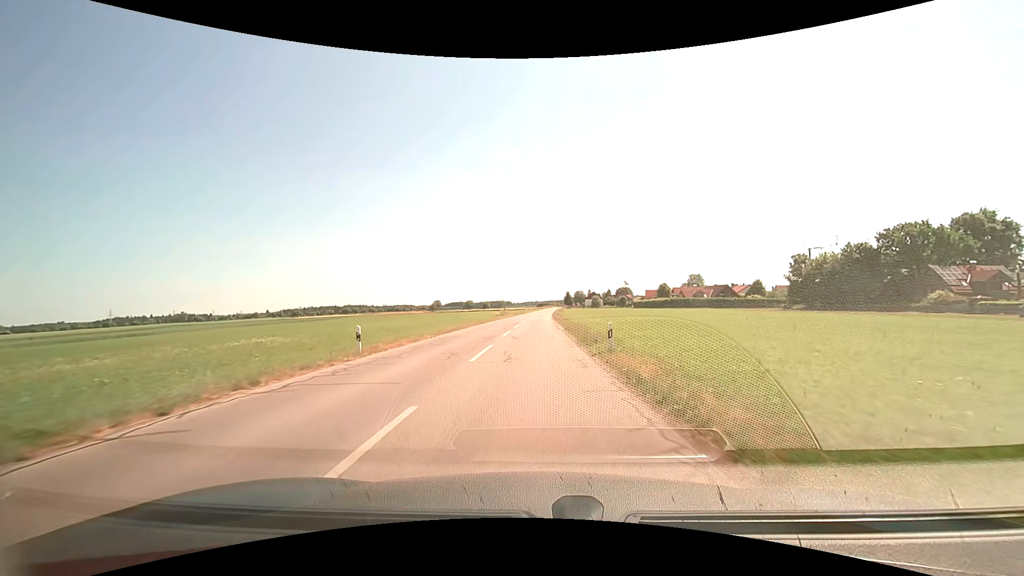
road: tertiary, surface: asphalt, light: Day
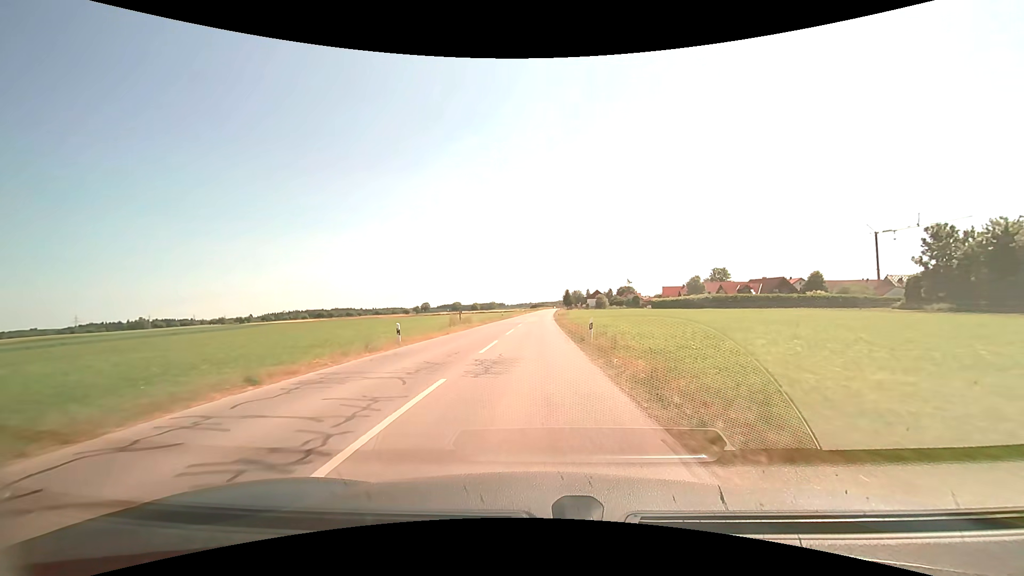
(+0.2, +45.3) m; +1°
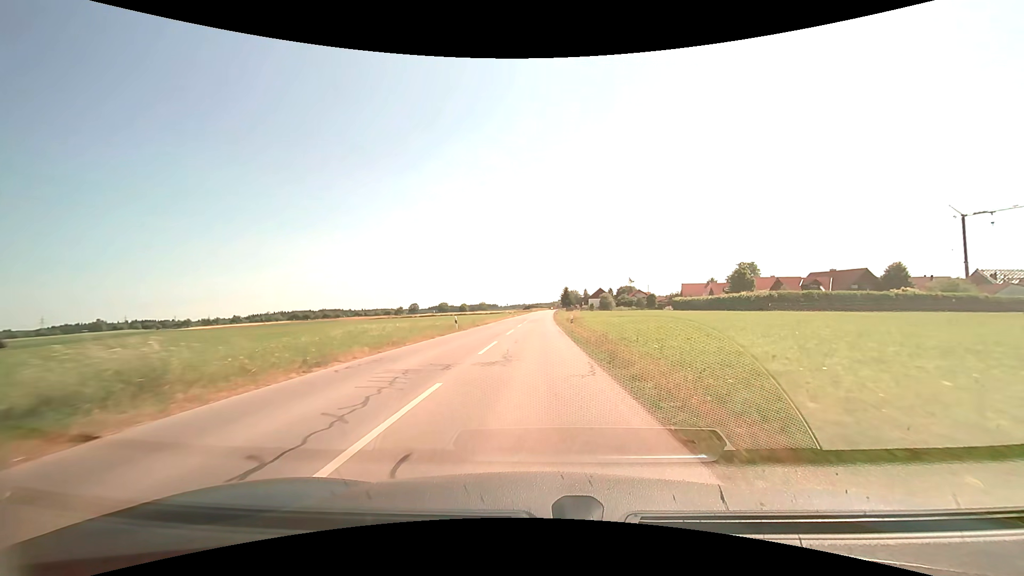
(+0.1, +36.4) m; +1°
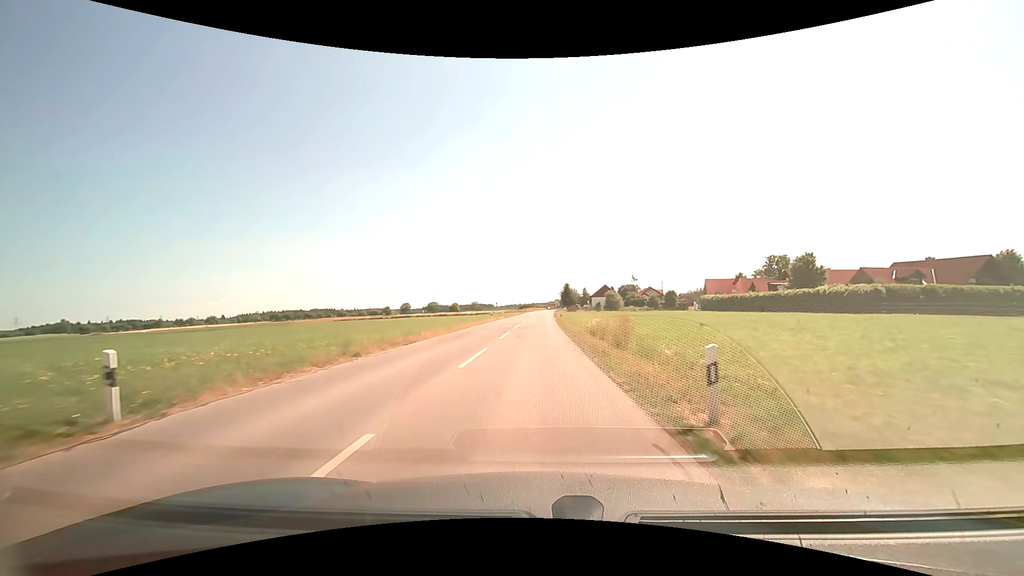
(+0.2, +27.7) m; +1°
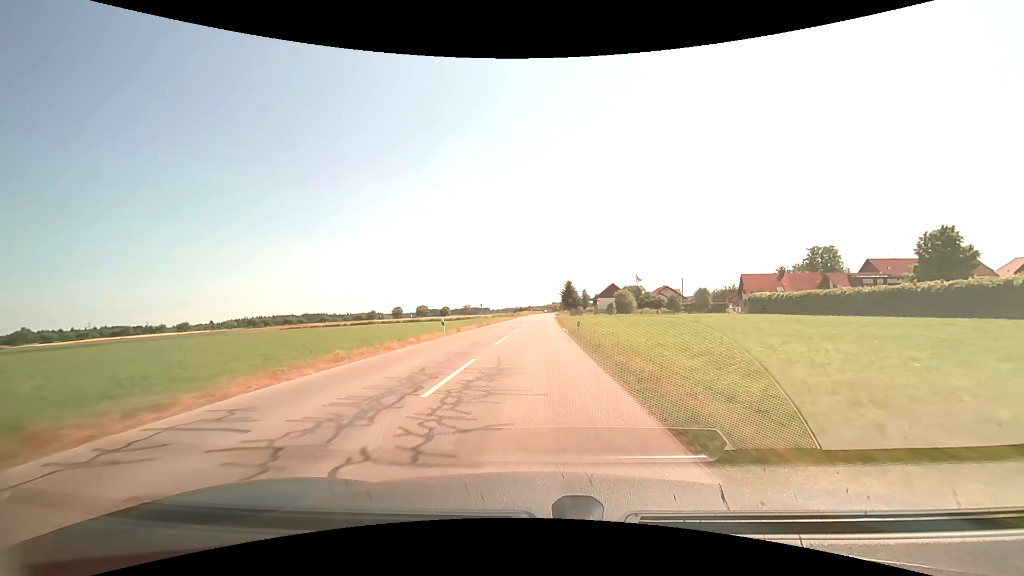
(+0.1, +27.6) m; 0°
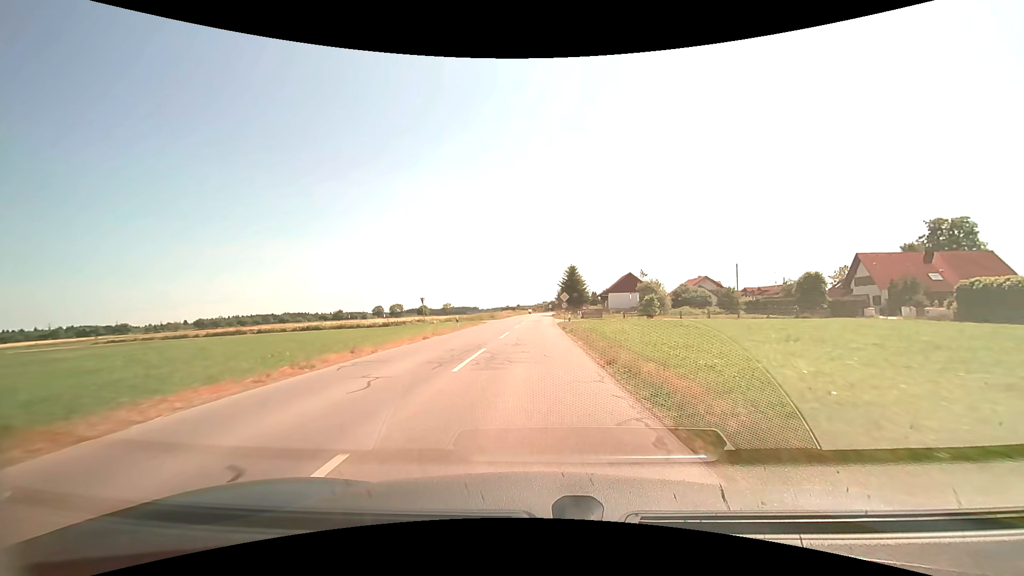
(+0.4, +45.0) m; +1°
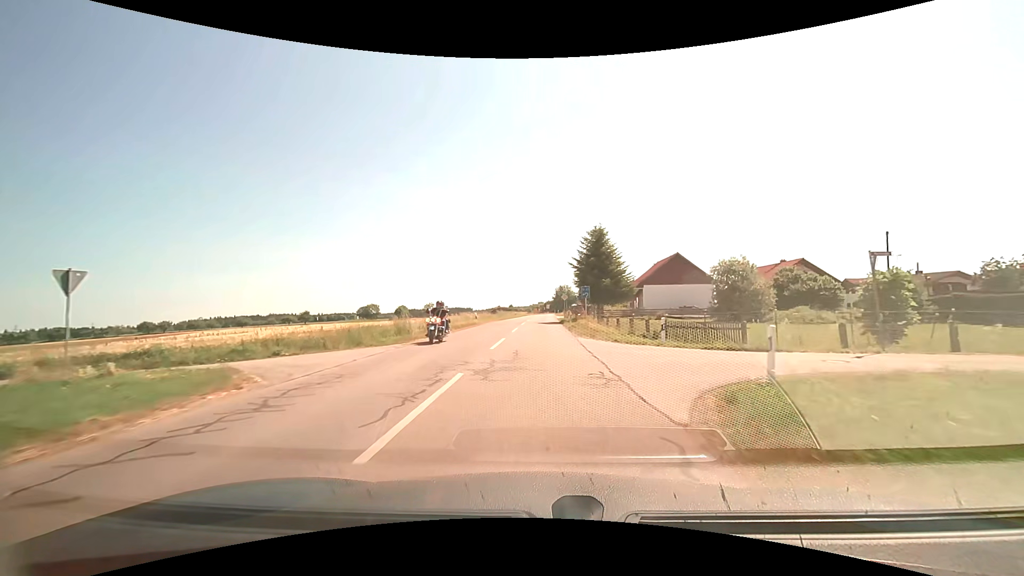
(0.0, +42.2) m; +1°
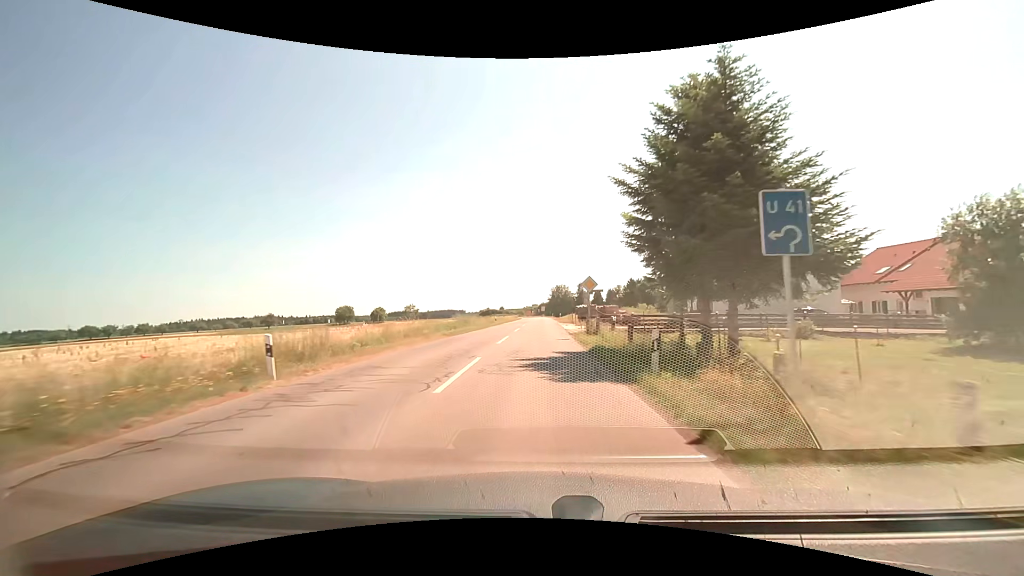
(+0.2, +32.1) m; +1°
(0, +10) (0, +20) (0, +30) (0, +40) (0, +50) (0, +60) (0, +70) (+1, +80) (+1, +90) (+1, +100) m
